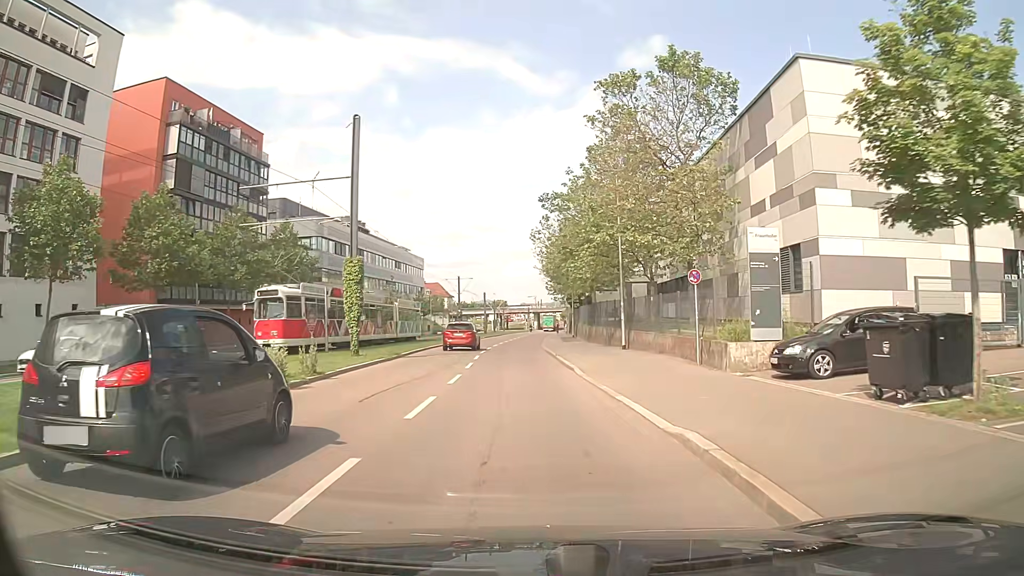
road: secondary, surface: asphalt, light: Day
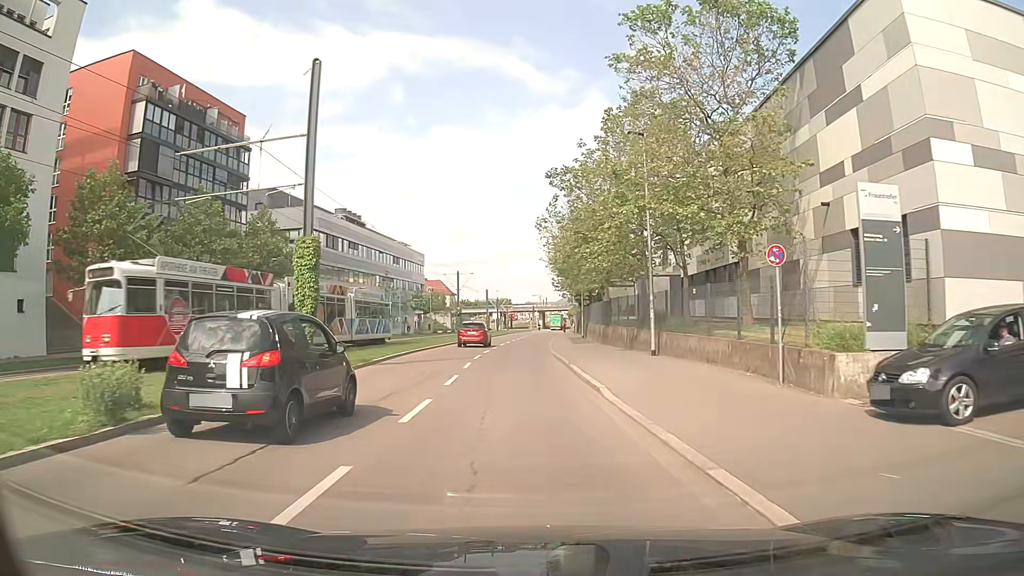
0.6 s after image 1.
(0.0, +6.4) m; 0°
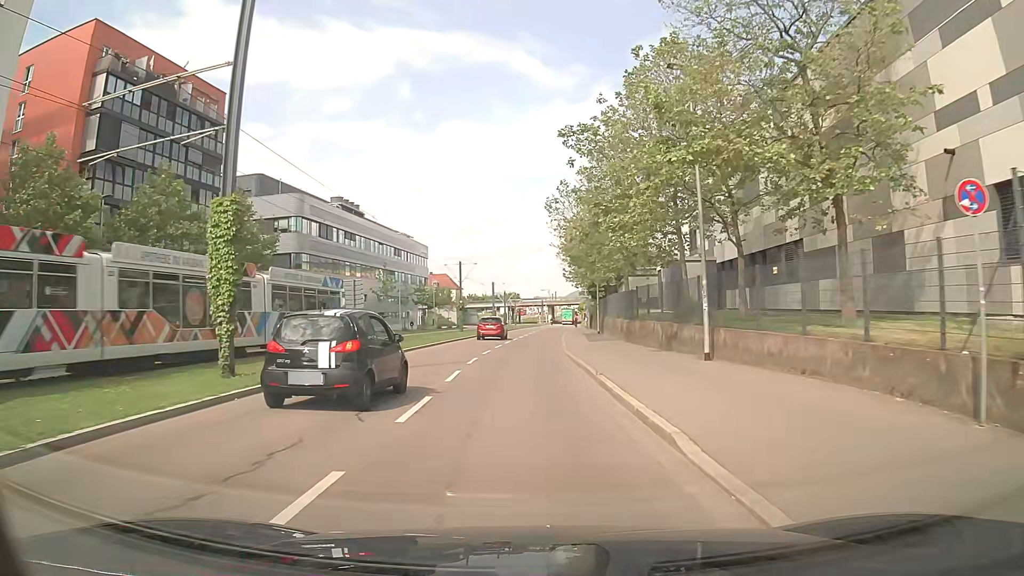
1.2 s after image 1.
(0.0, +6.5) m; -1°
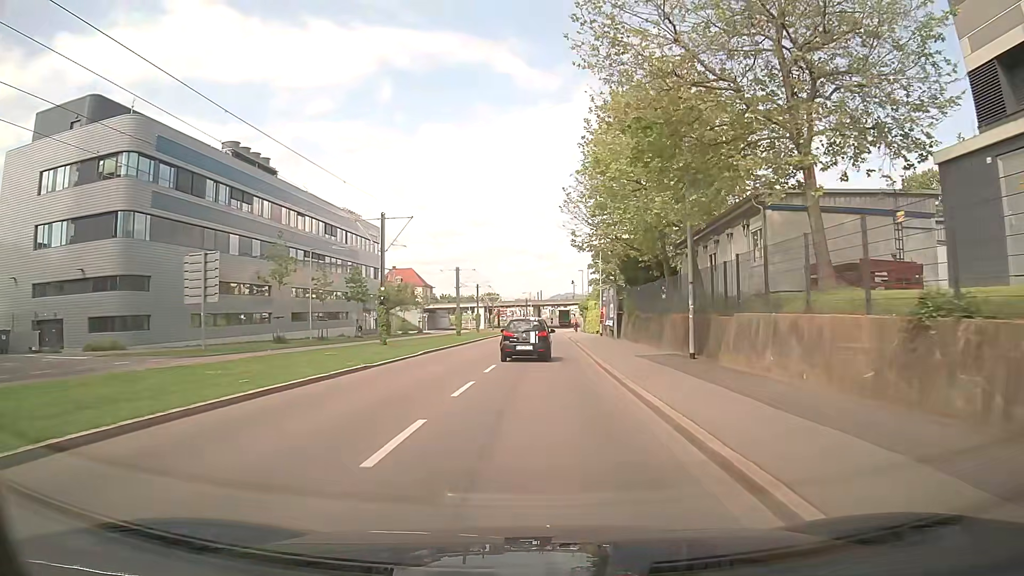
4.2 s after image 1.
(-0.1, +32.9) m; +2°
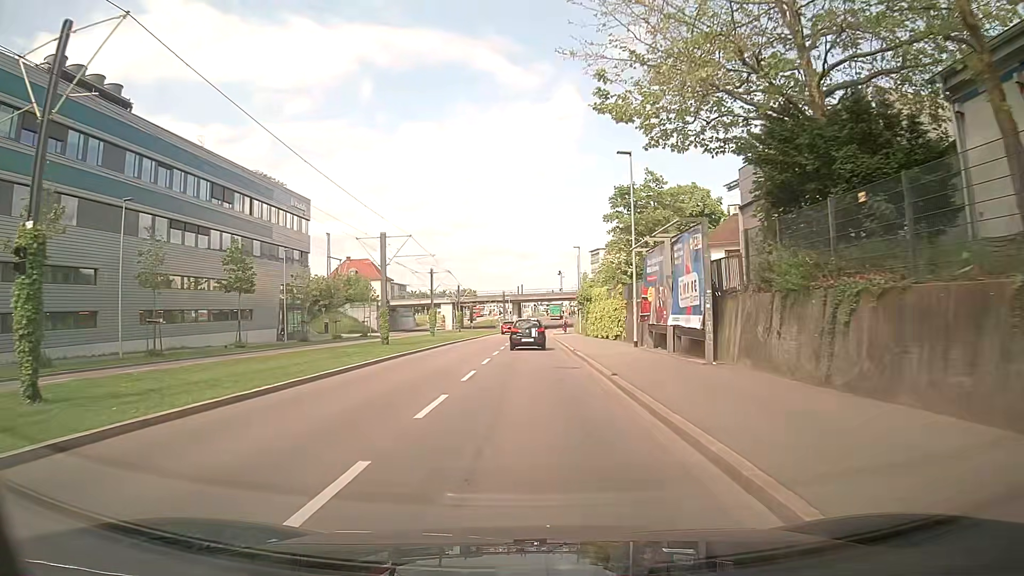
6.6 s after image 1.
(+0.4, +27.0) m; +1°
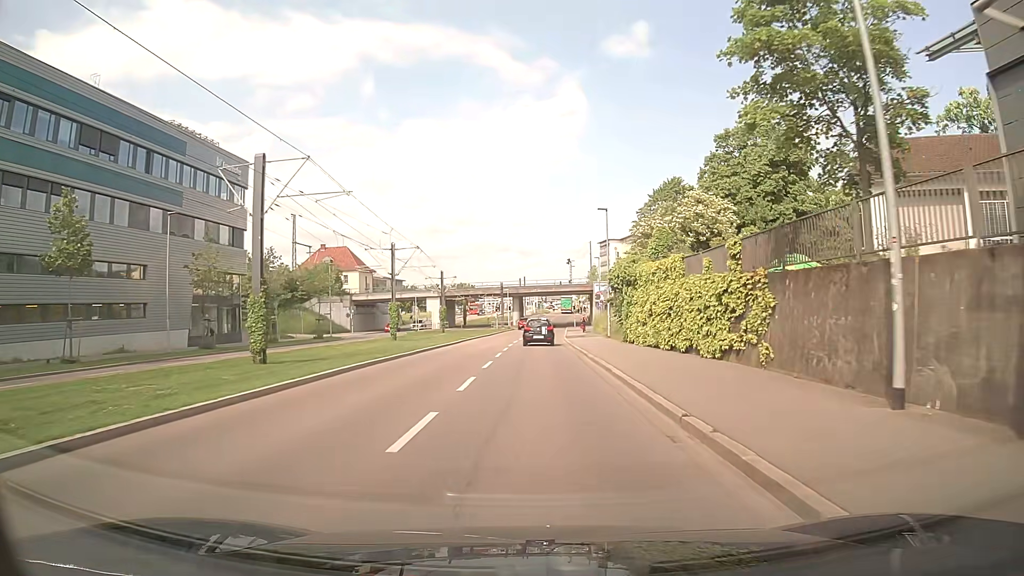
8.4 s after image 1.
(-0.1, +20.7) m; 0°
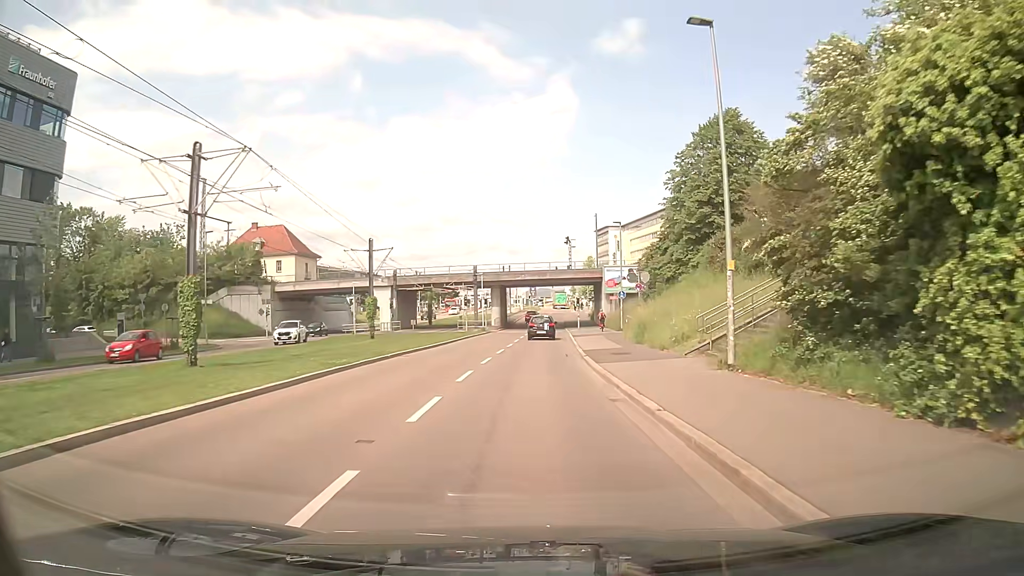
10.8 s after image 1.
(+0.2, +27.9) m; +1°
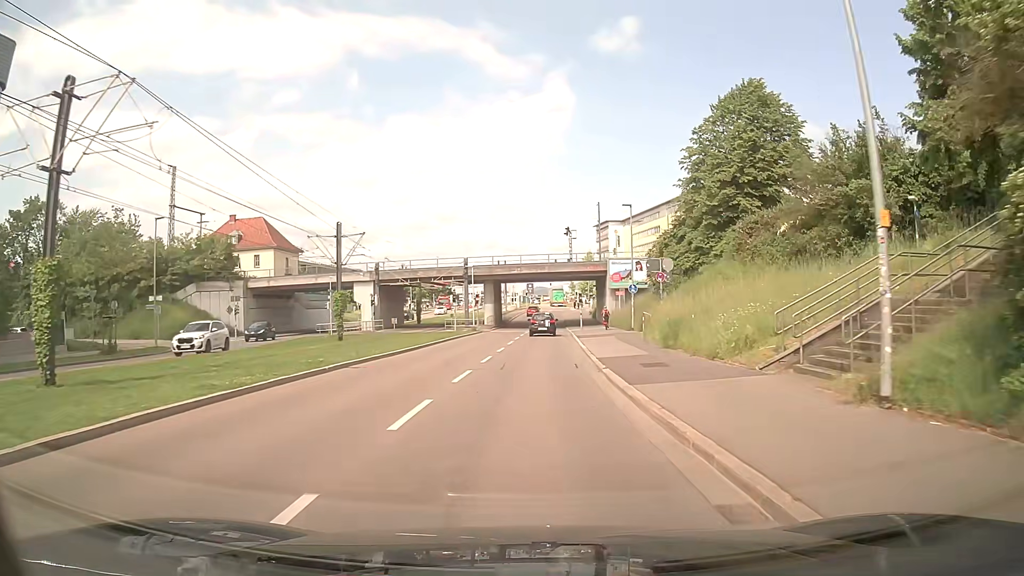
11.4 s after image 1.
(0.0, +7.0) m; 0°
(0, +10) (0, +20) (0, +30) (+1, +40) (+1, +50) (+1, +60) (+1, +70) (+1, +80) (+1, +90) (+2, +100) m
